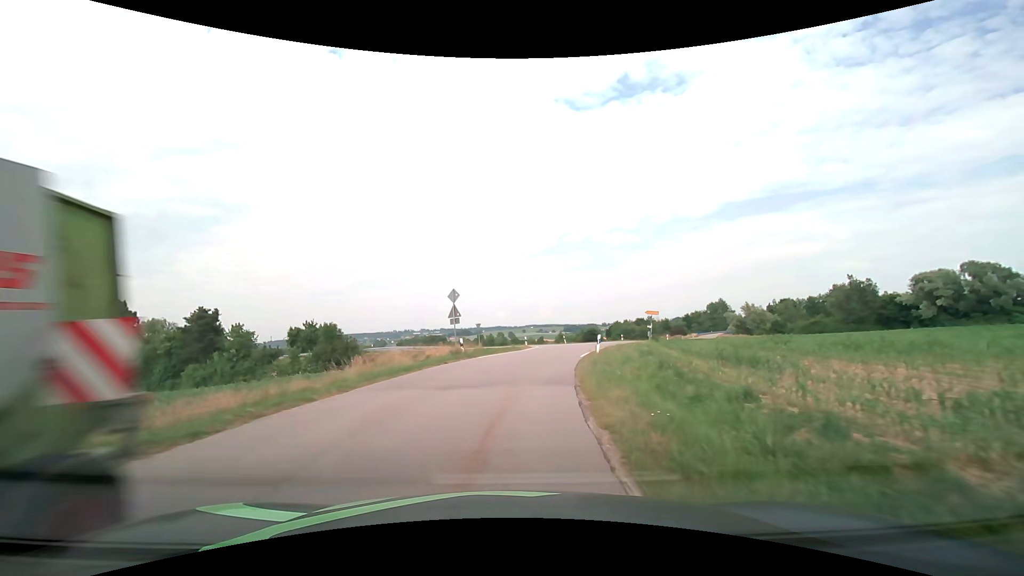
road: tertiary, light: Day
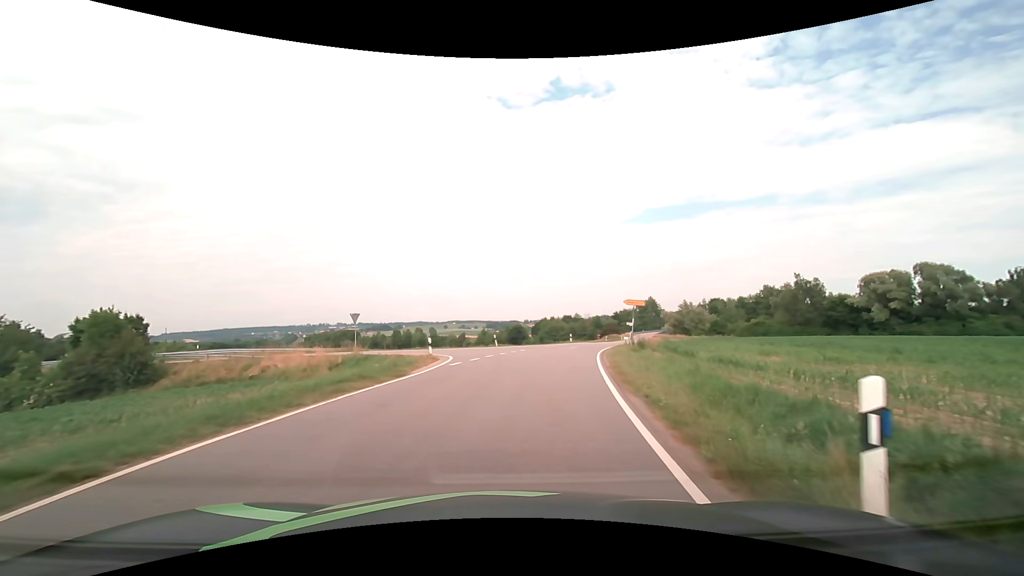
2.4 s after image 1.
(+1.5, +21.9) m; +9°
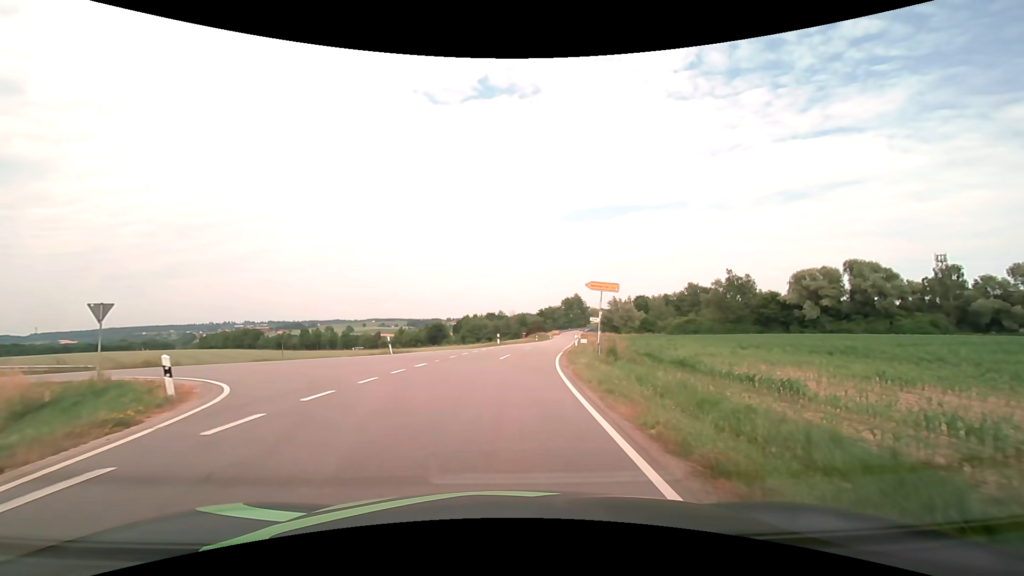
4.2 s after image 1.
(+1.1, +14.0) m; +9°
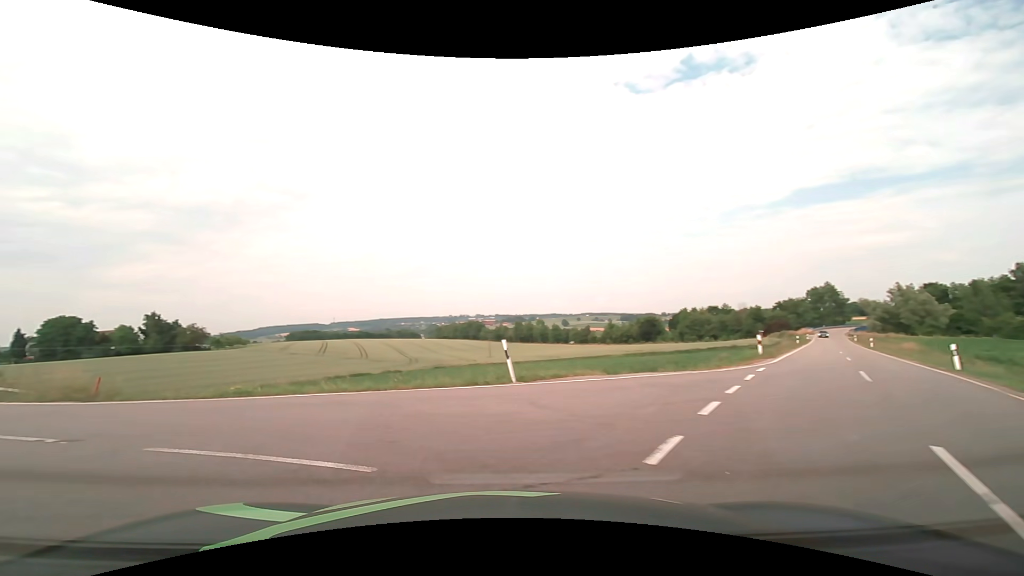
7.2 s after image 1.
(-1.3, +19.3) m; -25°
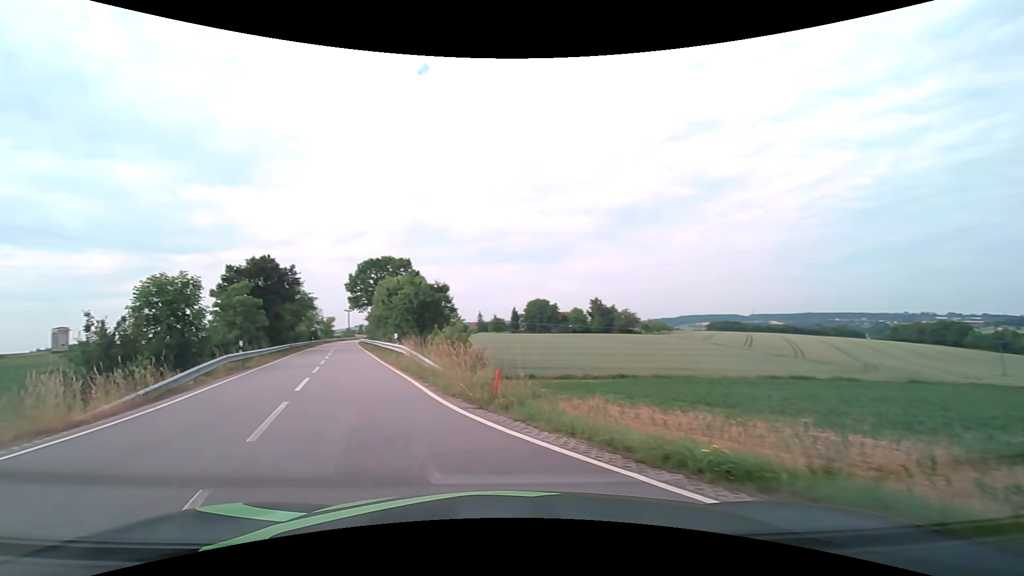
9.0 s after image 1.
(-3.5, +8.8) m; -46°
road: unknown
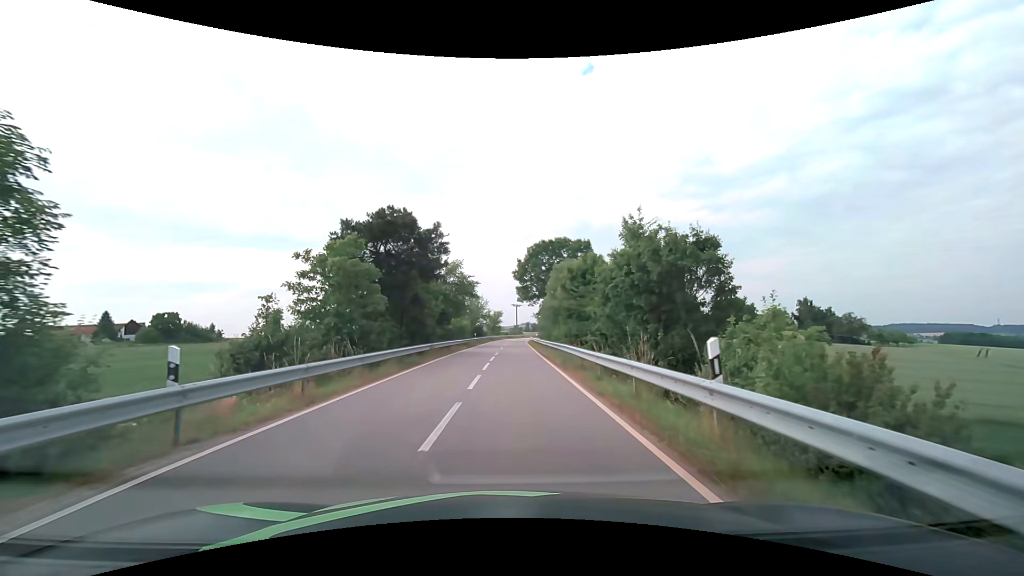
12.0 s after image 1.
(-5.1, +19.2) m; -17°
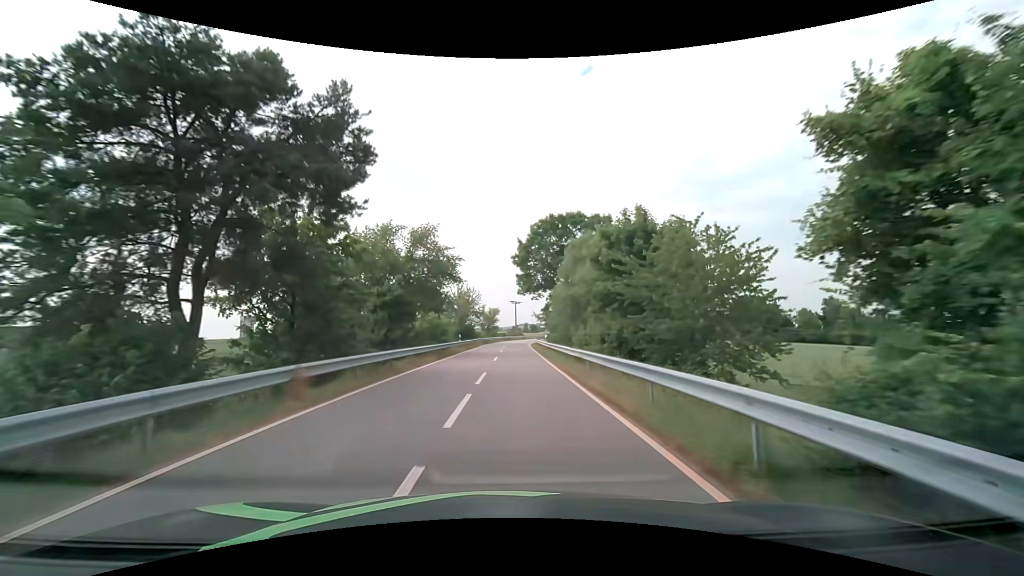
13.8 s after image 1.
(0.0, +17.1) m; 0°
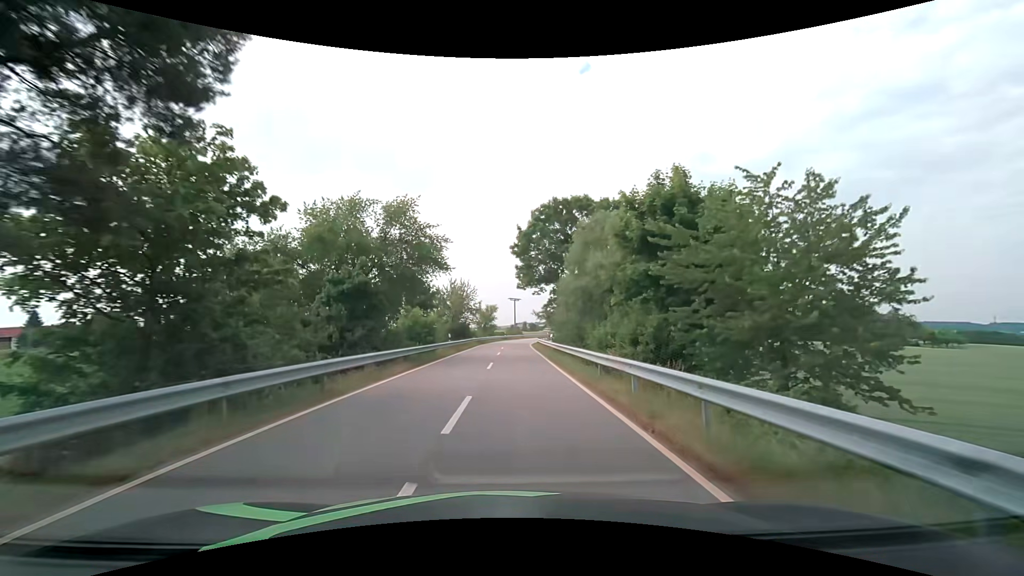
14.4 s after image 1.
(0.0, +6.7) m; +1°
(0, +10) (0, +20) (0, +30) (0, +40) (0, +50) (0, +60) (+1, +70) (+2, +80) (+4, +90) (+6, +100) m
